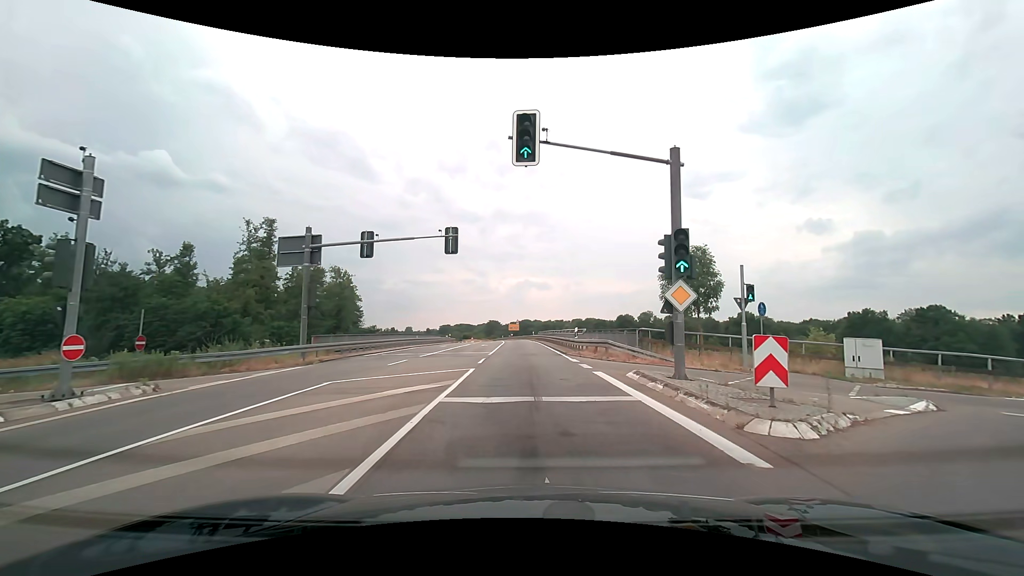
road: secondary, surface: asphalt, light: Day
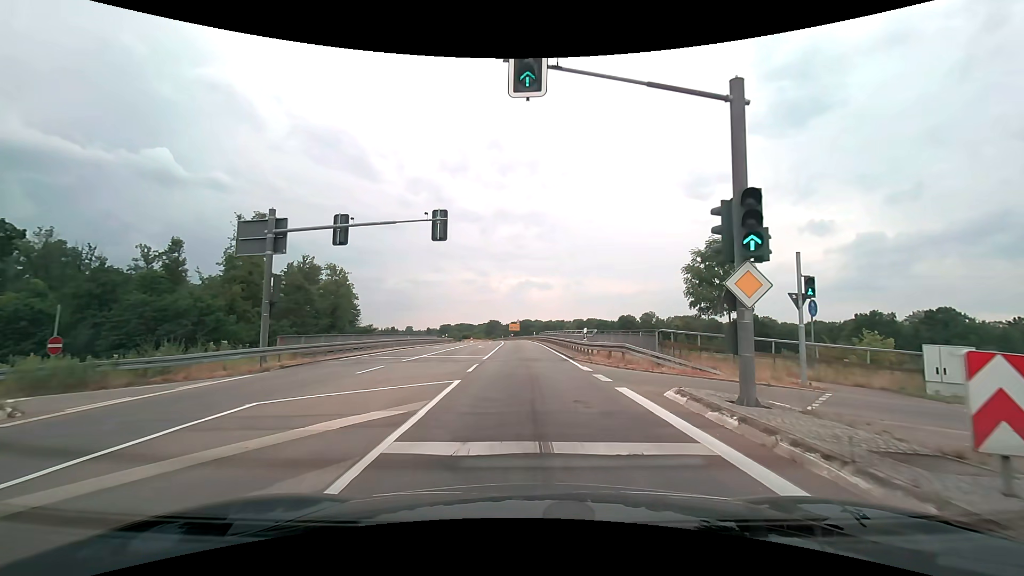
(0.0, +3.8) m; -1°
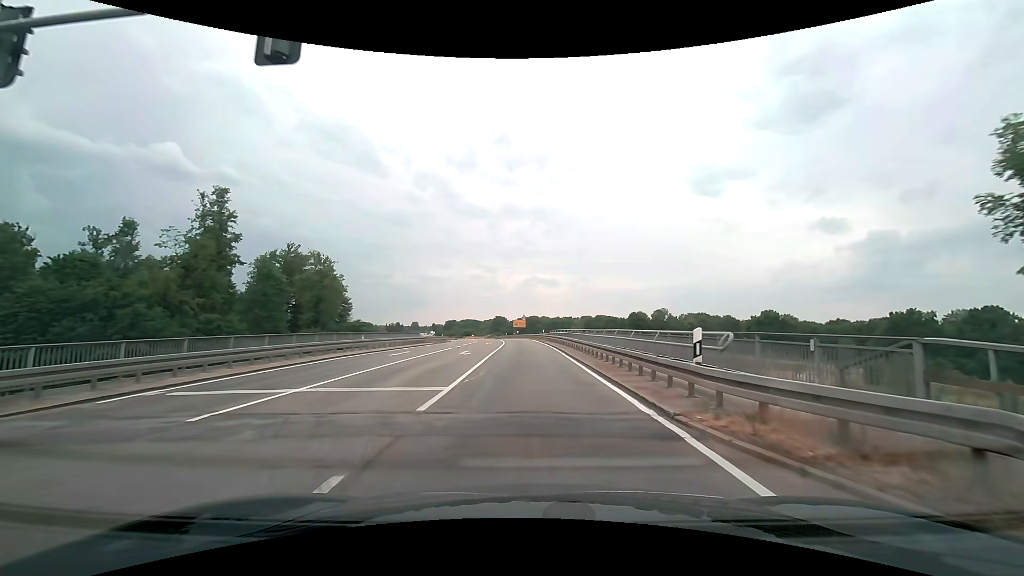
(-0.1, +14.3) m; -1°
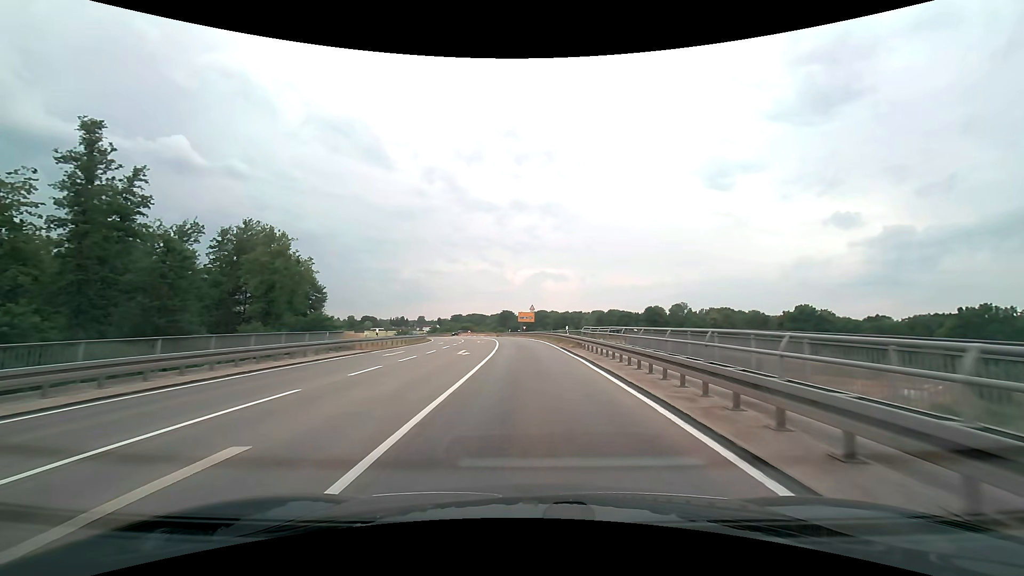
(-0.3, +24.7) m; -1°
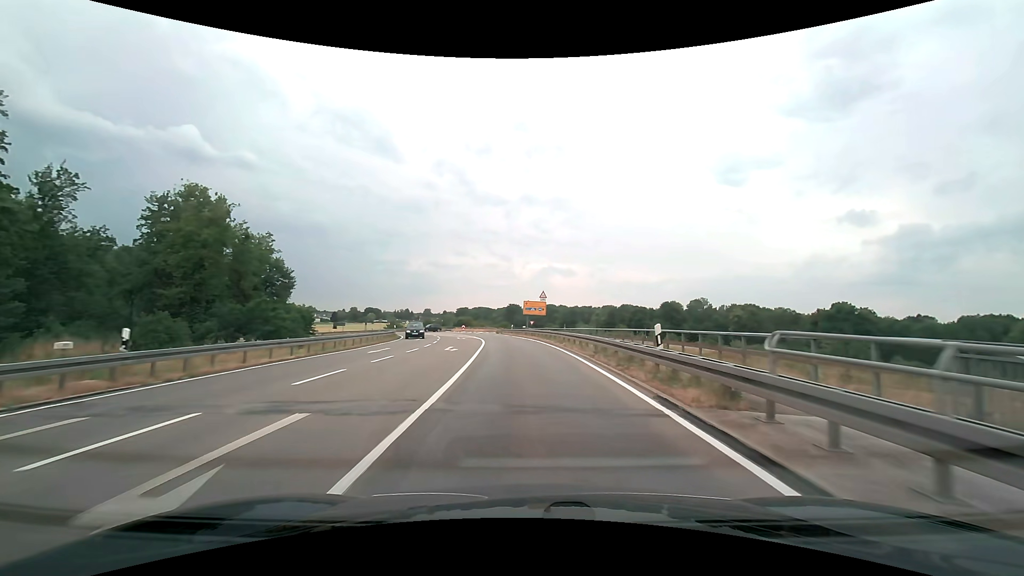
(-0.1, +21.2) m; -1°
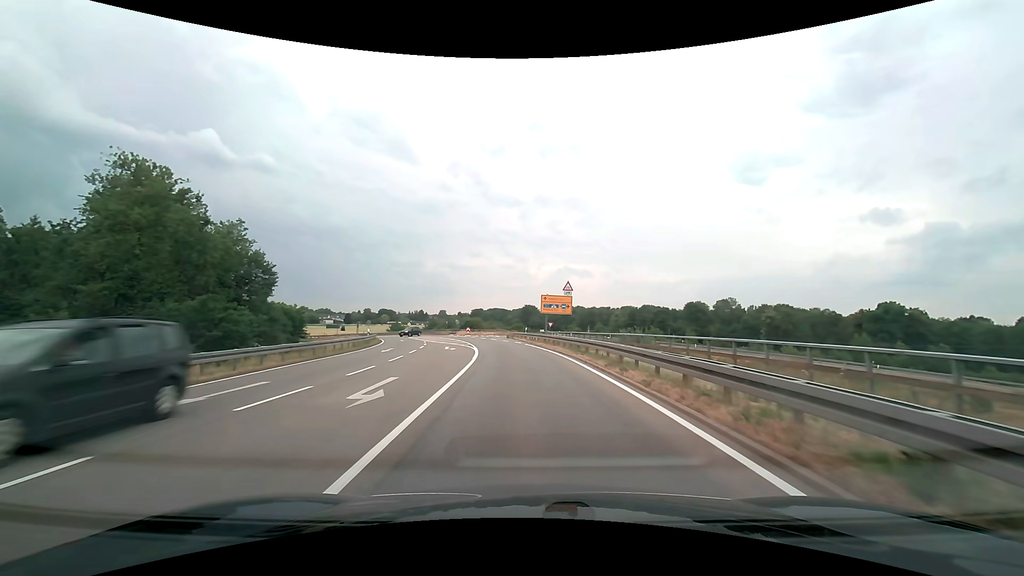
(-0.2, +14.6) m; -2°
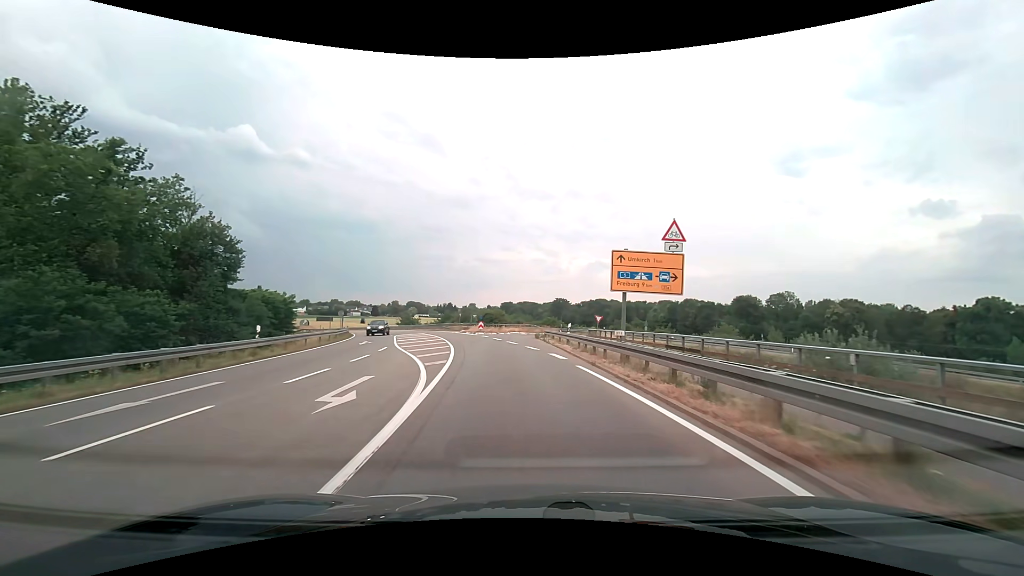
(-0.6, +21.4) m; -3°
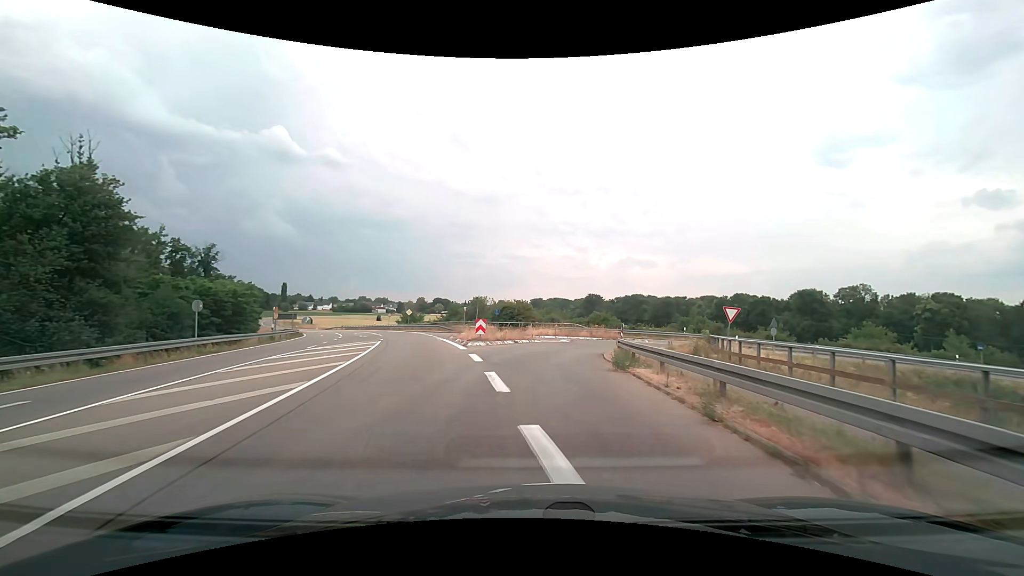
(-0.9, +25.9) m; -3°
(0, +10) (0, +20) (+3, +30) (+9, +38) (+18, +43) (+27, +45) (+37, +44) (+47, +42) (+56, +39) (+65, +34) m
